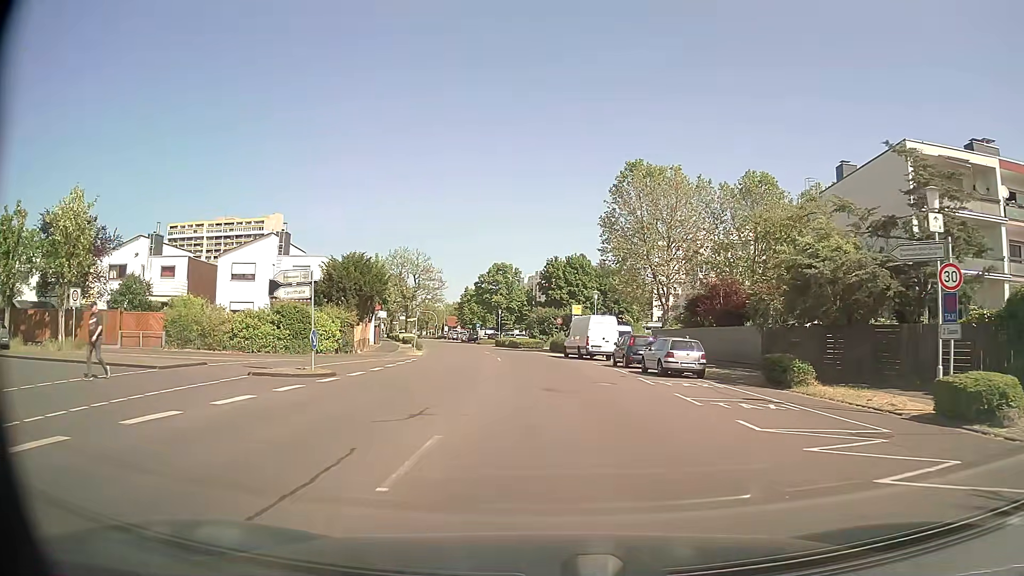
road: tertiary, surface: asphalt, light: Day
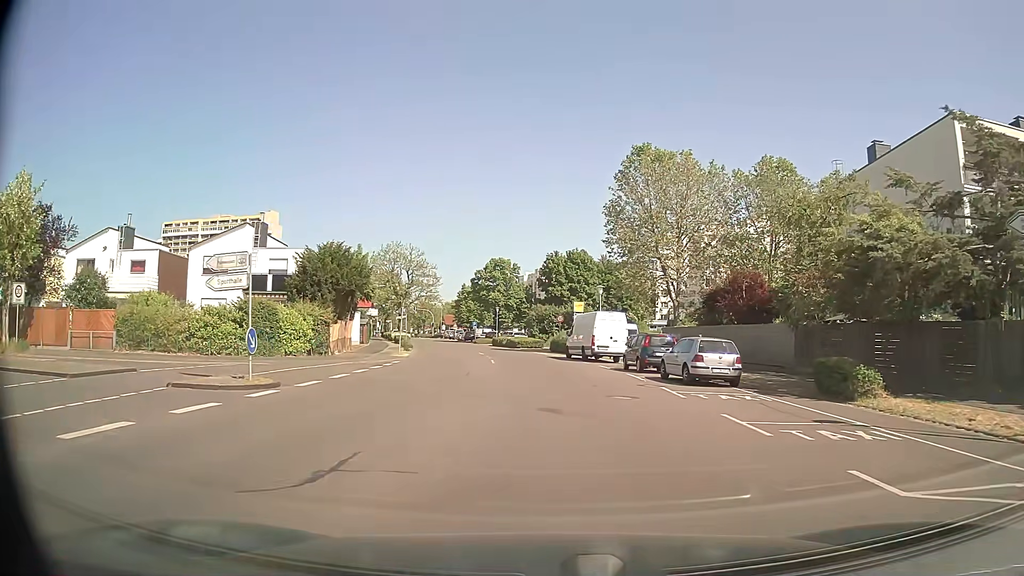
(0.0, +4.5) m; 0°
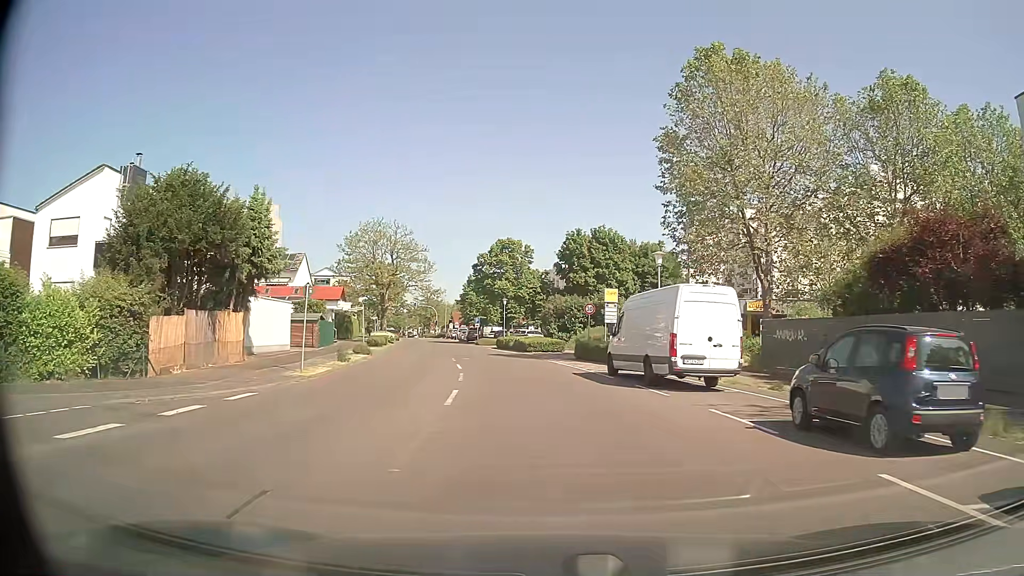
(-0.2, +18.4) m; -1°
(0, +10) (-1, +20) (-2, +30) (-4, +40) (-5, +50) (-8, +59) (-10, +69) (-12, +79) (-14, +89) (-17, +98) m
